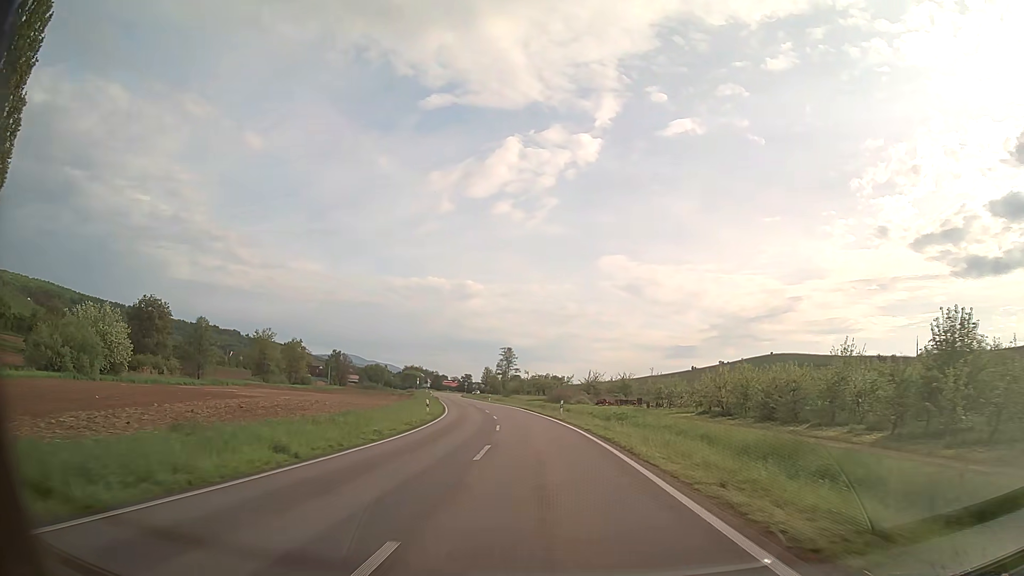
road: primary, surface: asphalt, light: Day
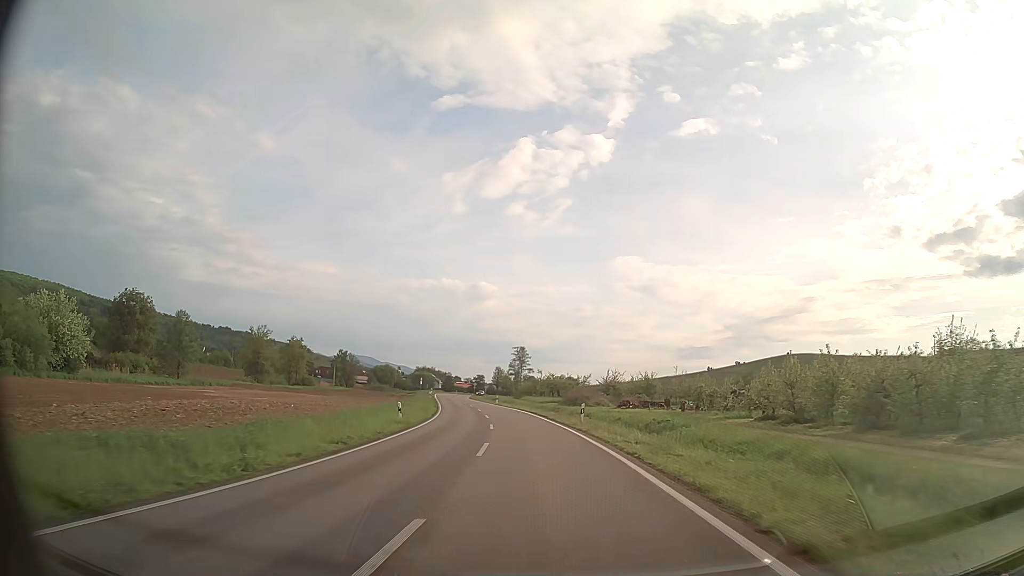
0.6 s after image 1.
(-0.1, +10.8) m; -1°
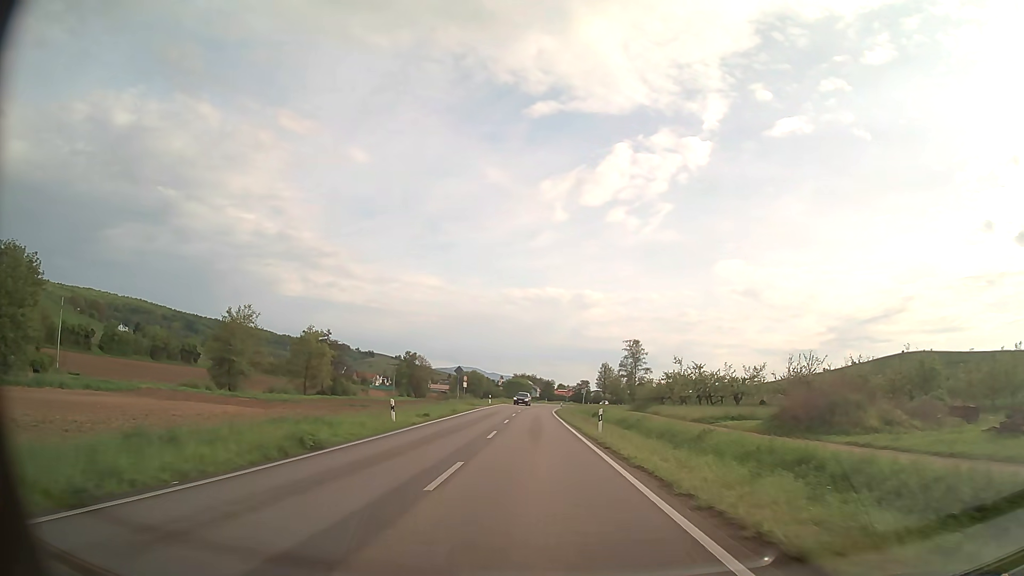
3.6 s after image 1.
(-4.1, +53.8) m; -9°
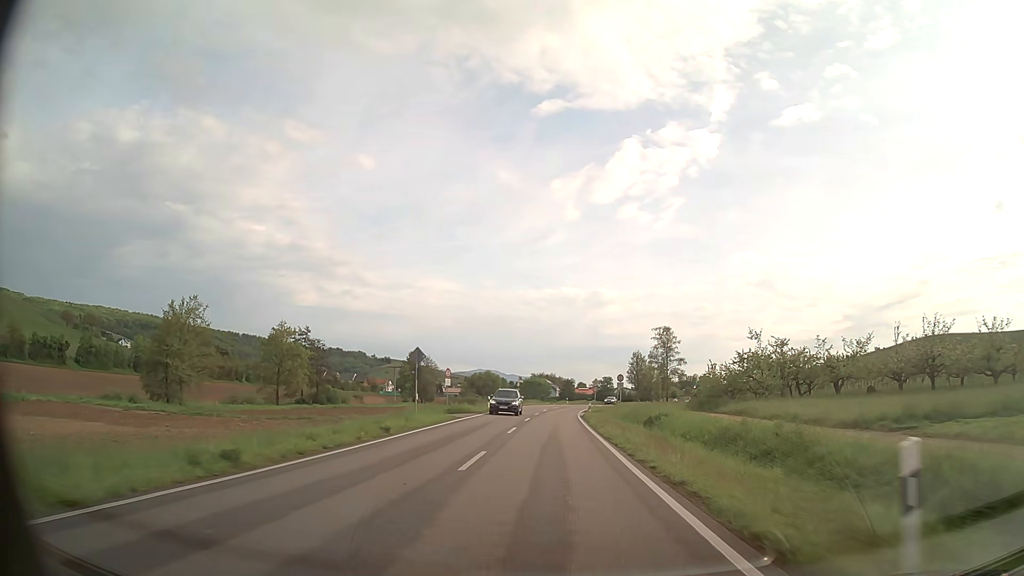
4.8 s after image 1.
(-0.4, +21.5) m; -2°
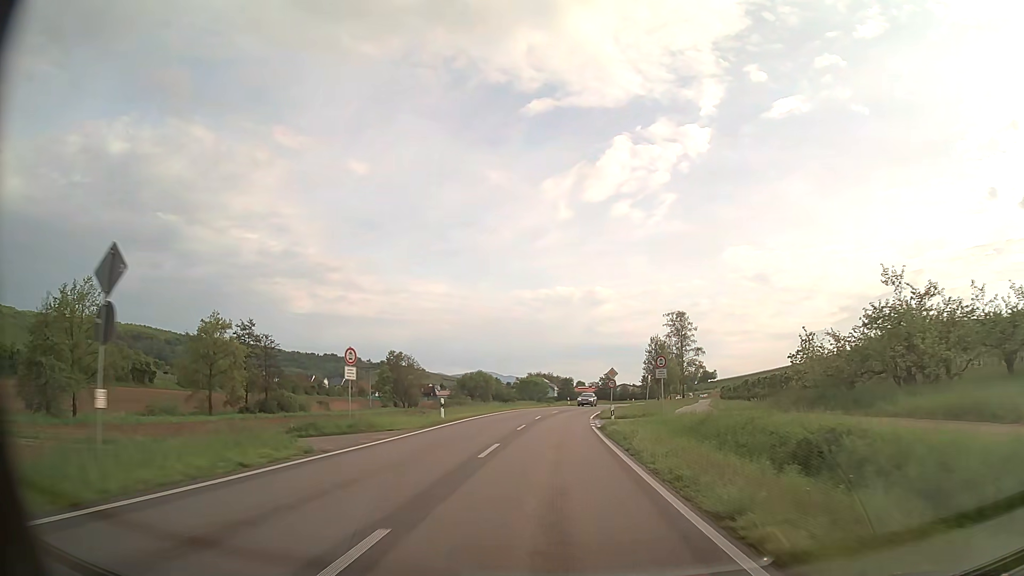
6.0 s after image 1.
(0.0, +21.5) m; 0°
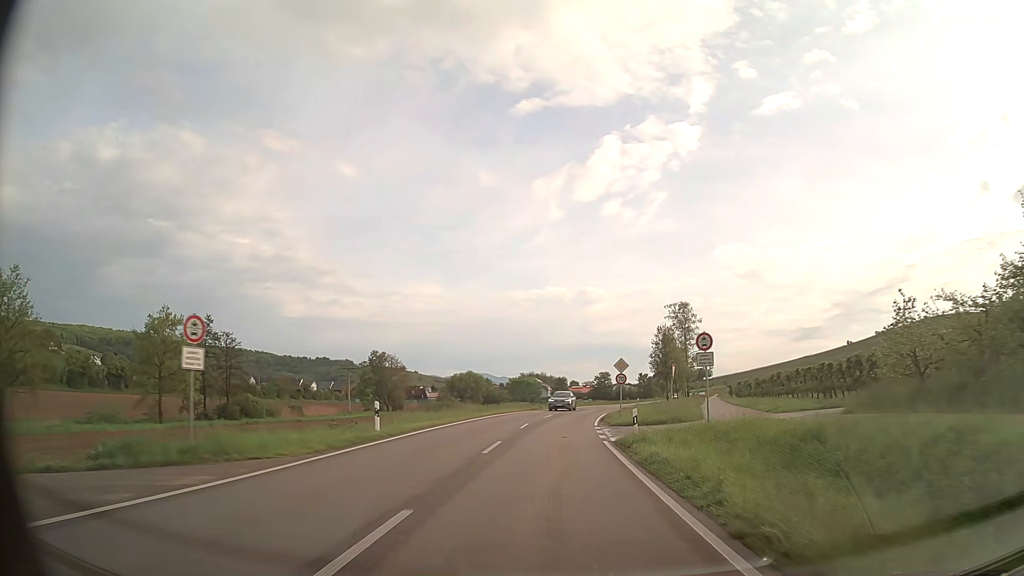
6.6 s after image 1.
(+0.1, +10.8) m; +1°
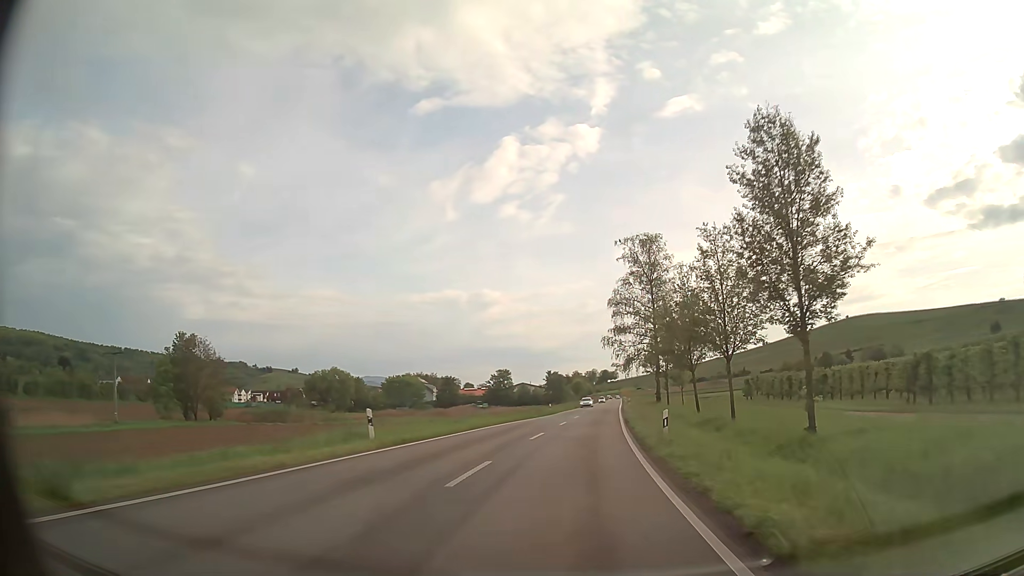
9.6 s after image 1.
(+2.9, +53.7) m; +8°
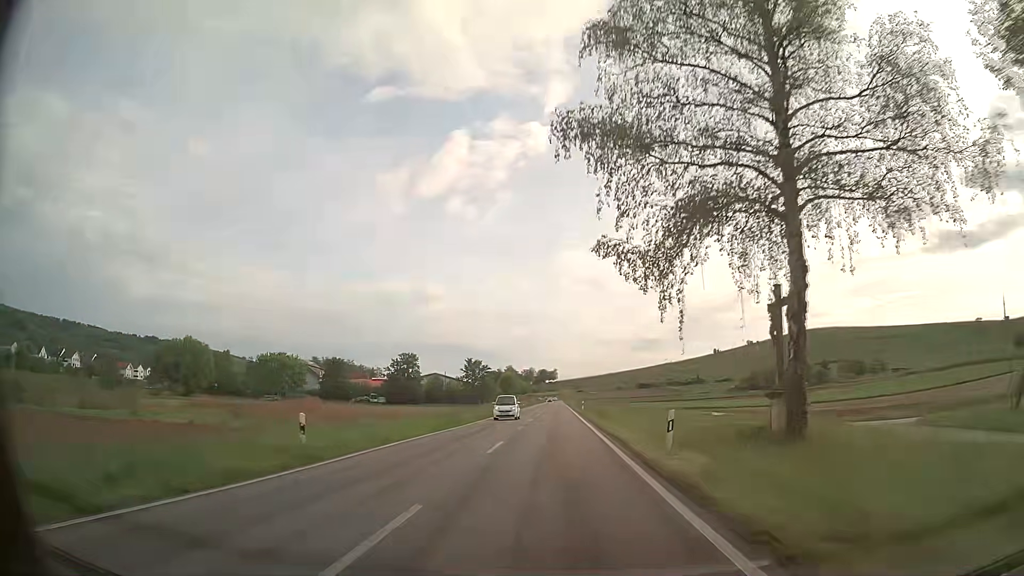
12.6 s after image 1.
(+3.8, +53.7) m; +5°
(0, +10) (0, +20) (0, +30) (0, +40) (0, +50) (0, +60) (+1, +70) (+1, +80) (+1, +90) (+1, +100) m
